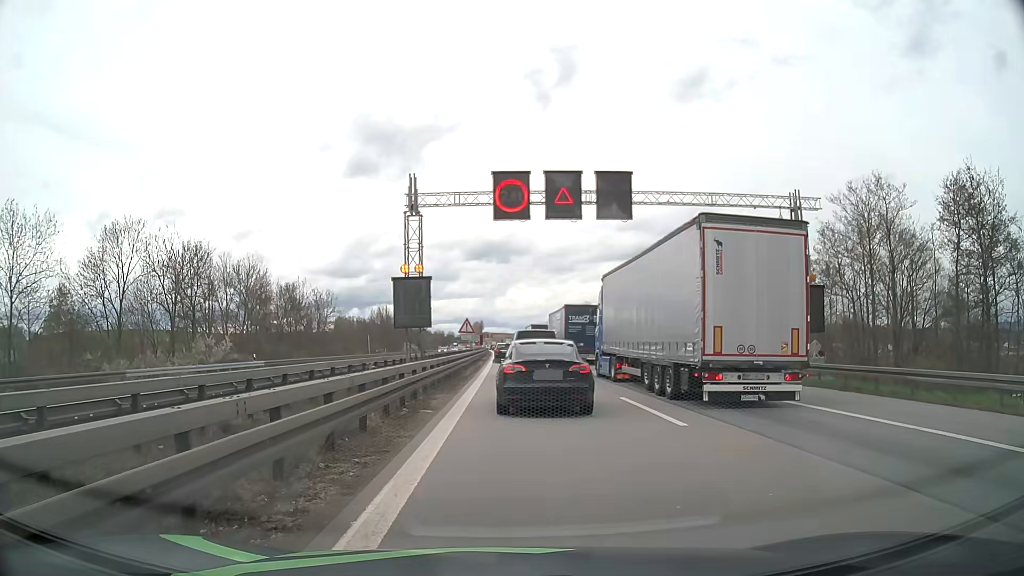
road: motorway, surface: asphalt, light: Day
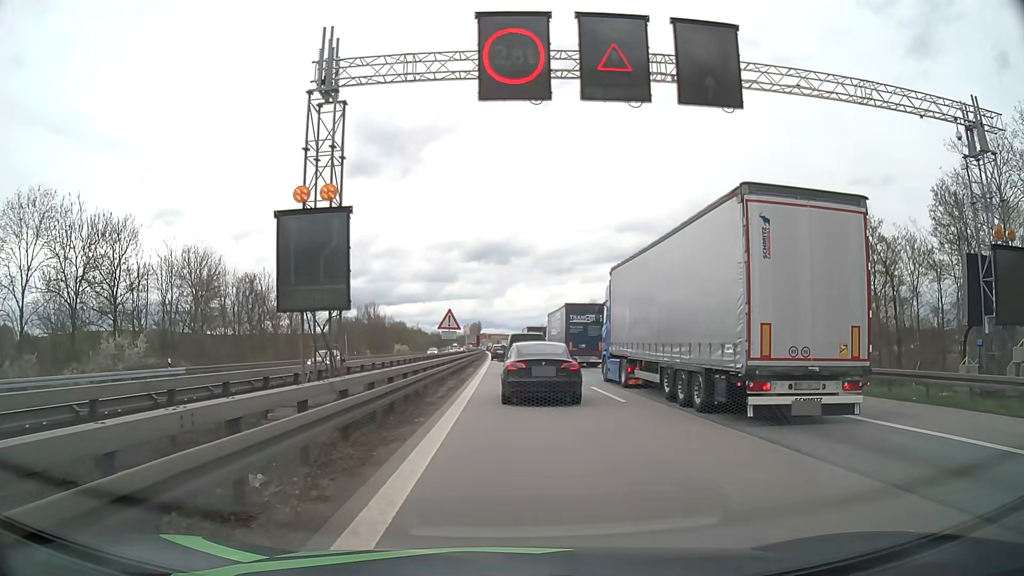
(-0.1, +13.2) m; 0°
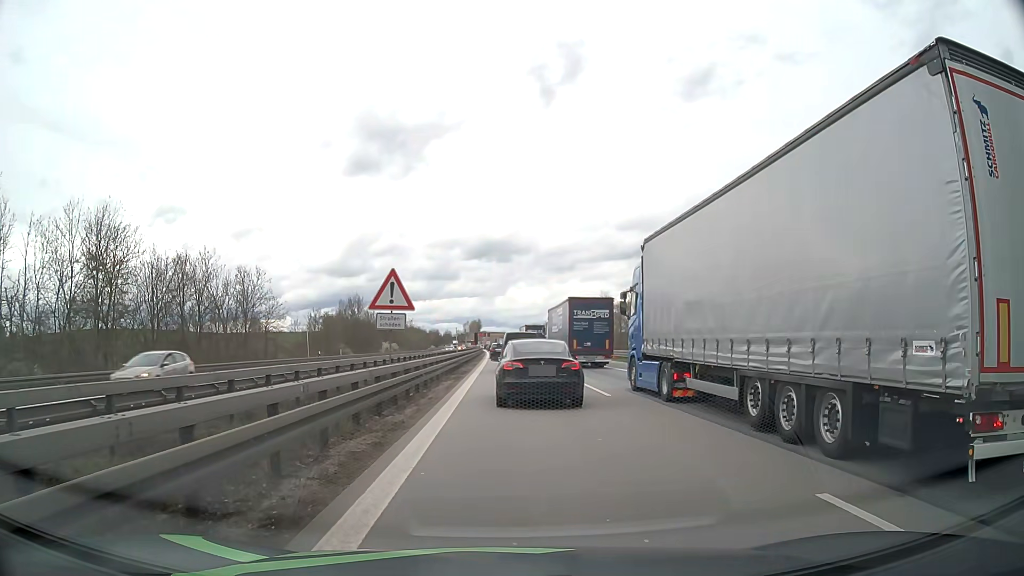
(0.0, +16.9) m; -1°
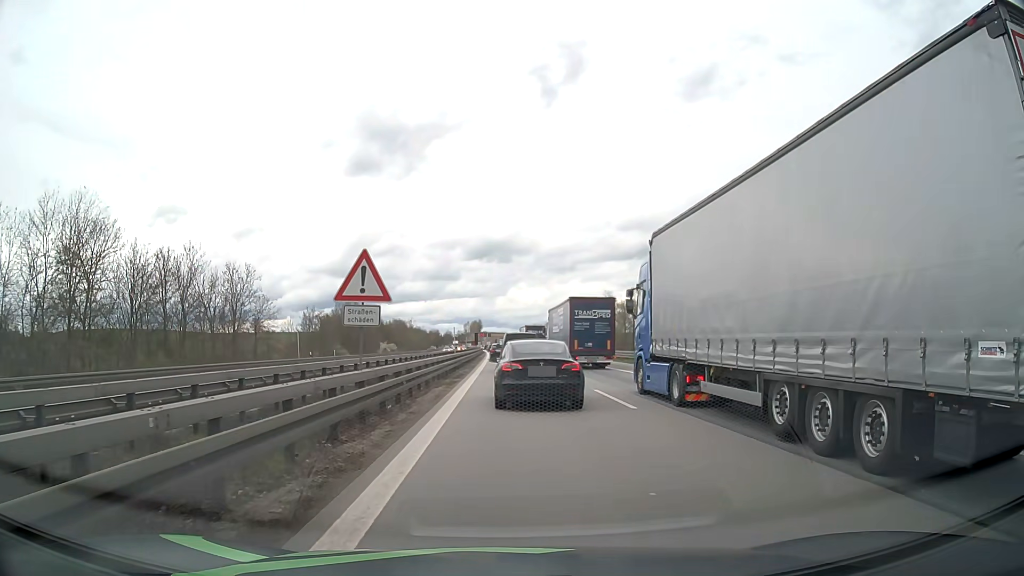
(0.0, +3.5) m; +1°
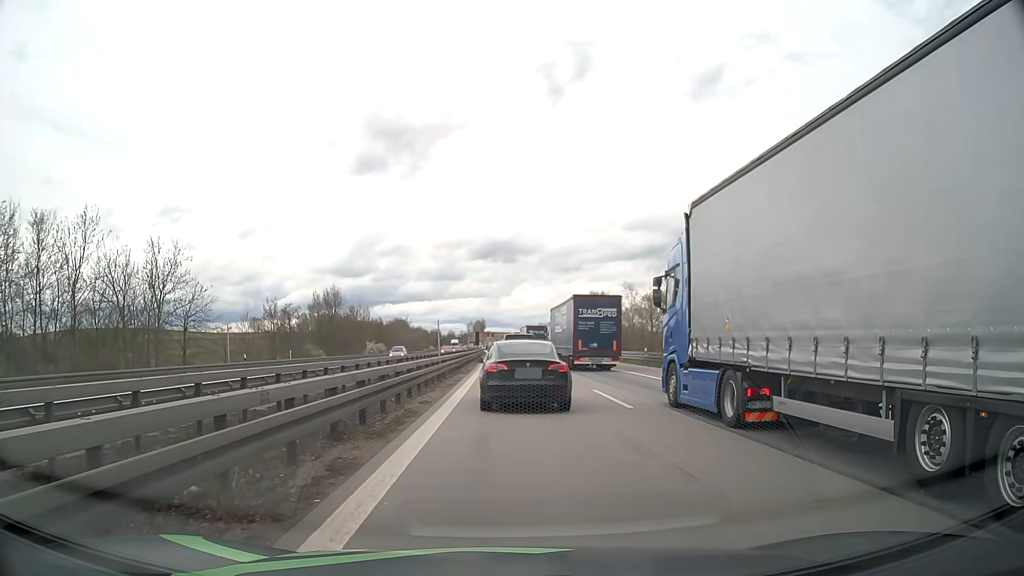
(-0.1, +17.9) m; -1°
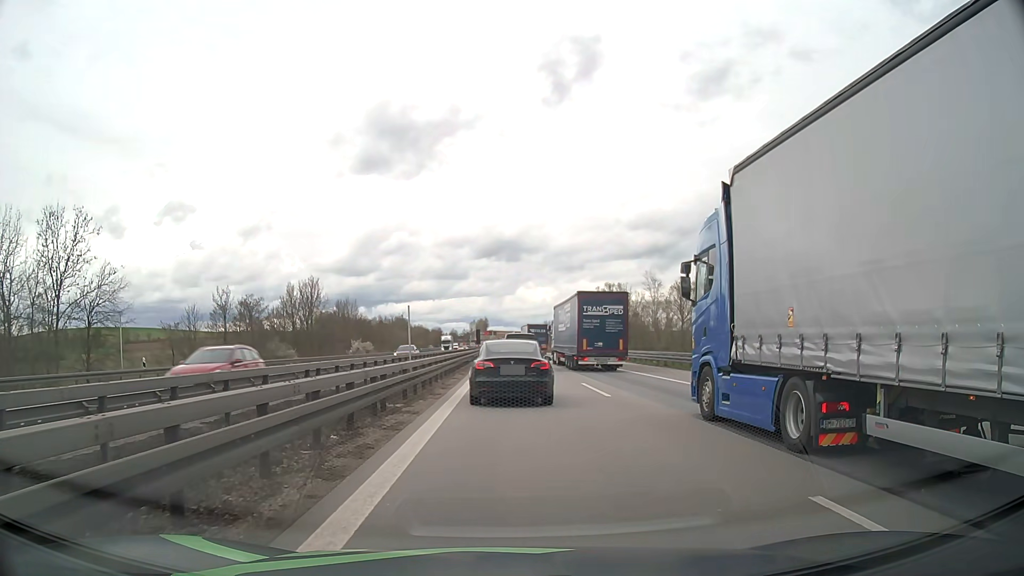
(0.0, +15.0) m; 0°
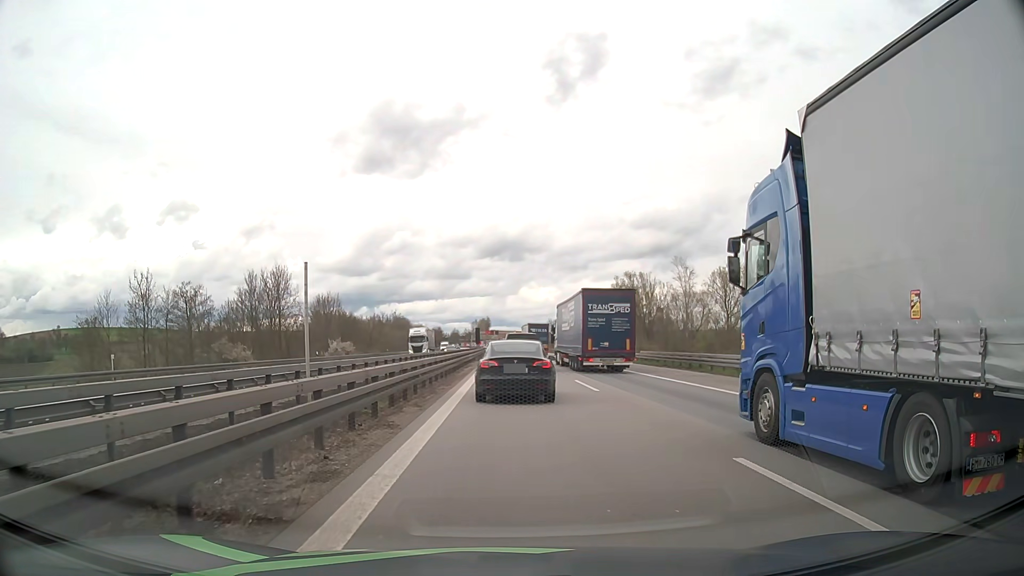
(-0.2, +16.0) m; -1°
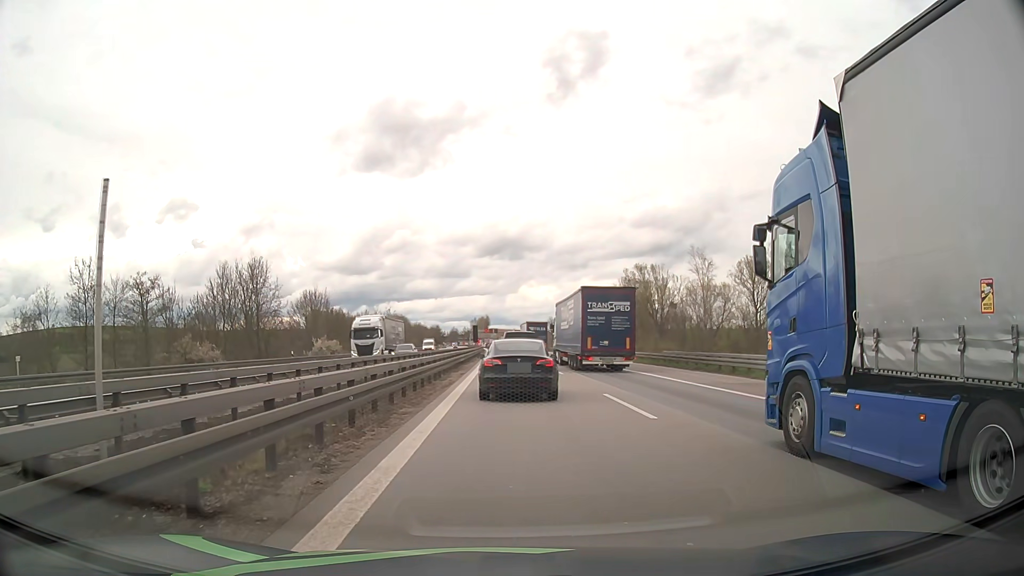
(0.0, +7.7) m; 0°
(0, +10) (0, +20) (0, +30) (0, +40) (0, +50) (-1, +60) (-1, +70) (-1, +80) (-1, +90) (-1, +100) m
